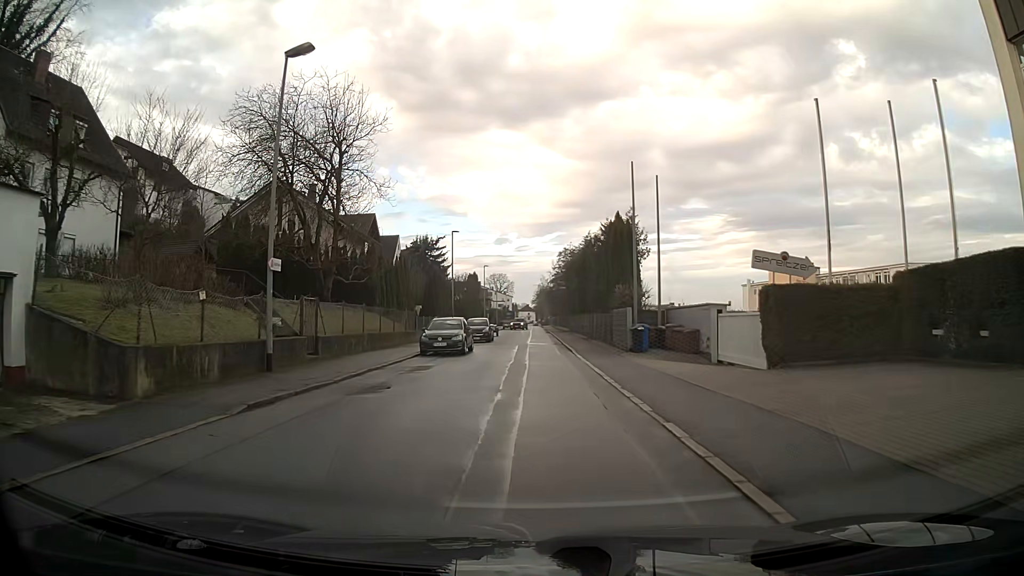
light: Day
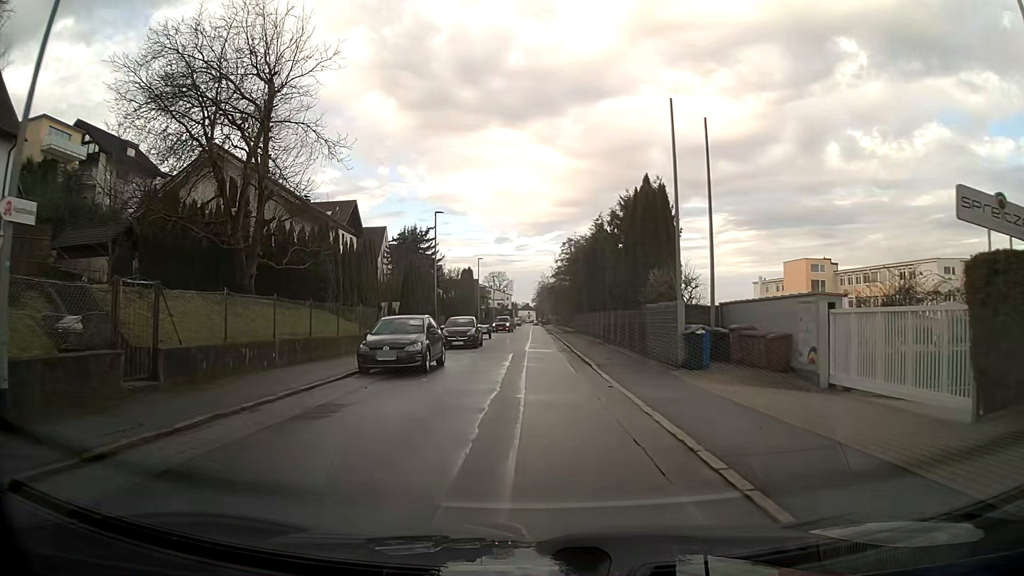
(0.0, +9.4) m; 0°
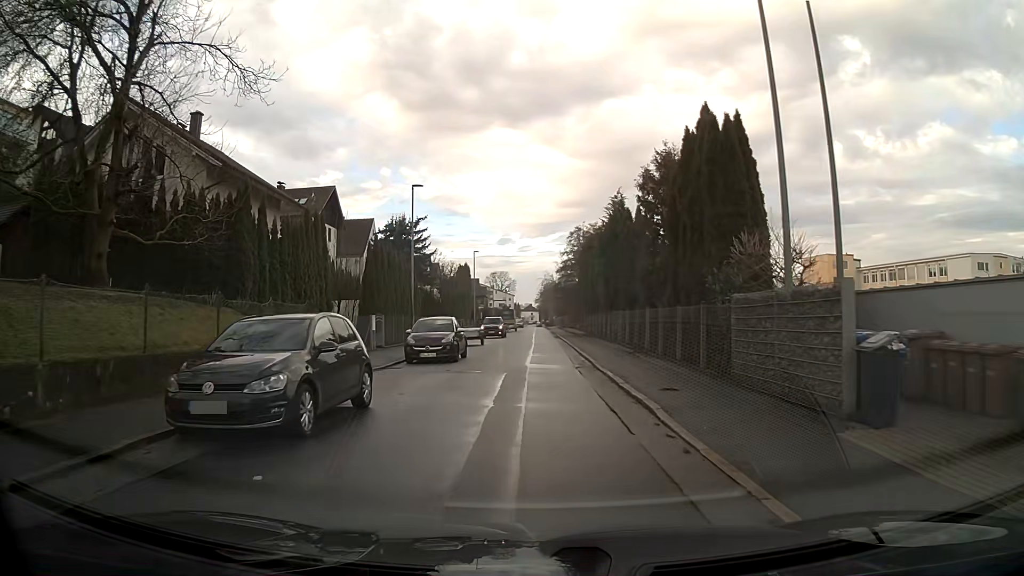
(0.0, +9.4) m; 0°
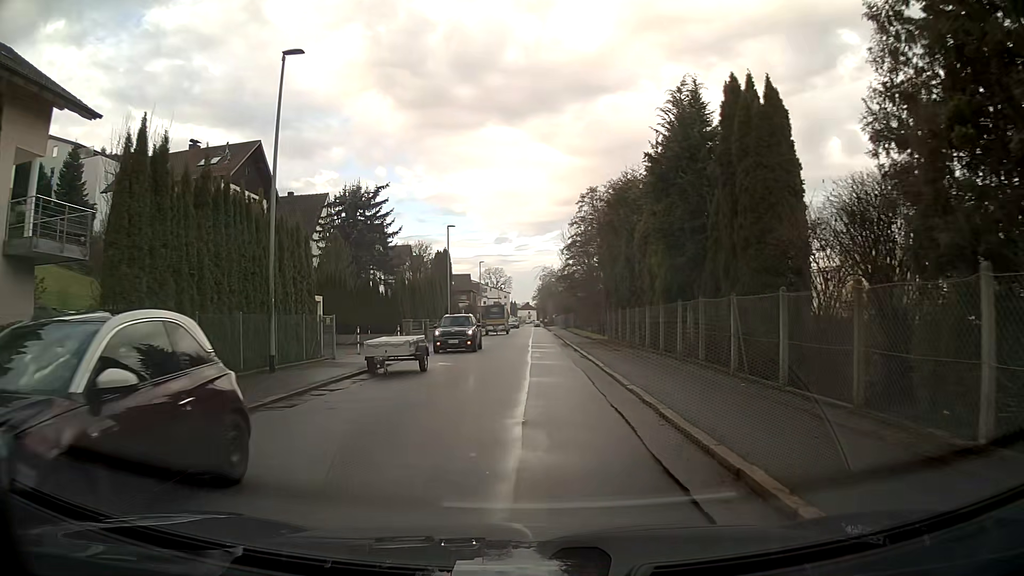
(0.0, +18.7) m; 0°
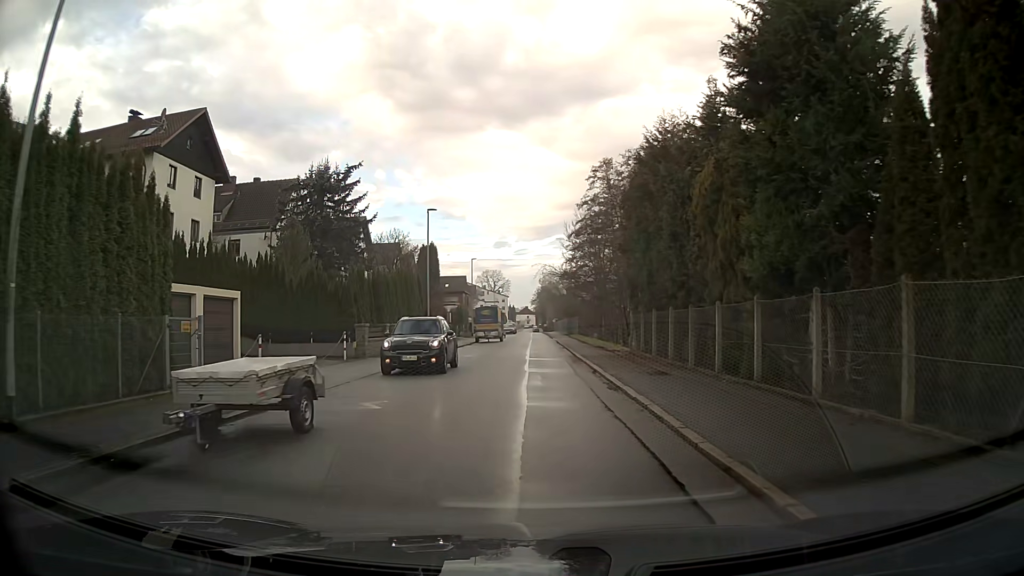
(-0.1, +9.3) m; -1°
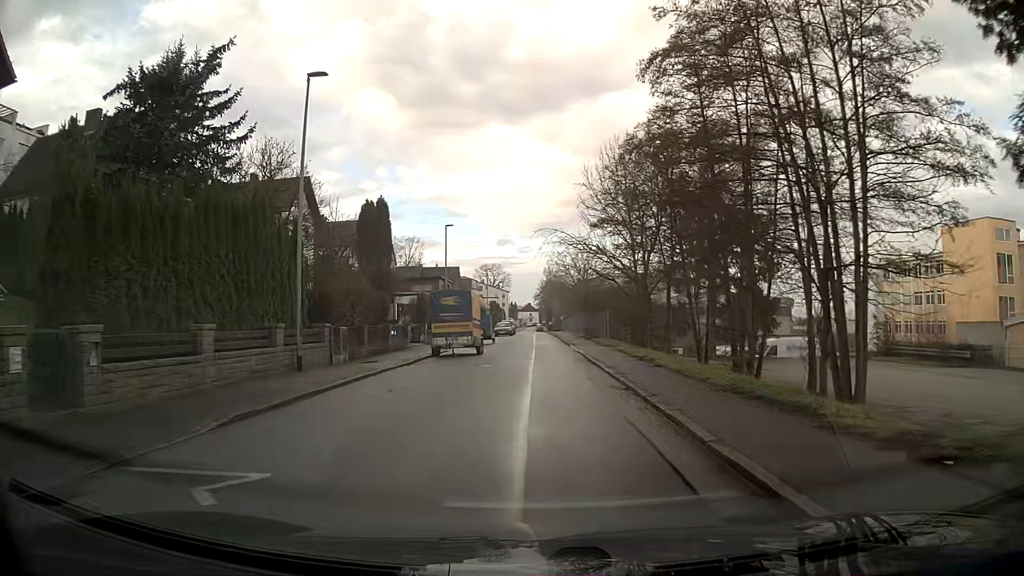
(+0.4, +23.1) m; +1°
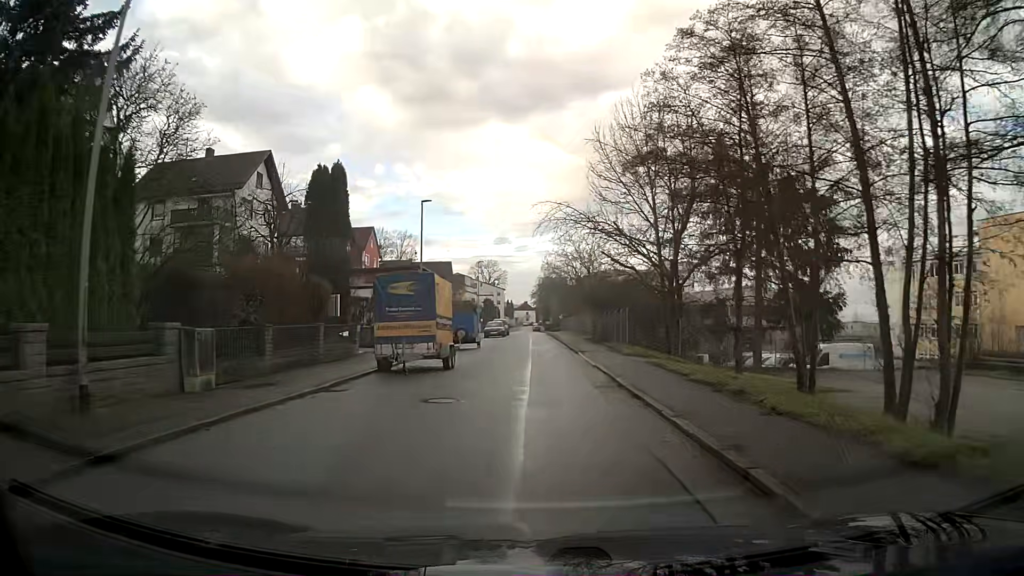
(0.0, +9.3) m; 0°
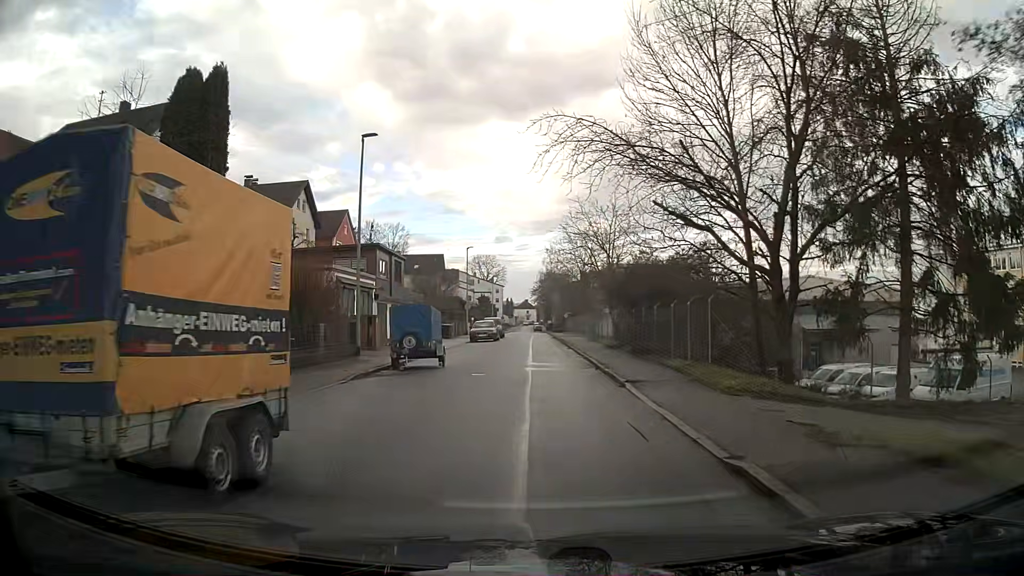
(-0.1, +13.9) m; 0°
